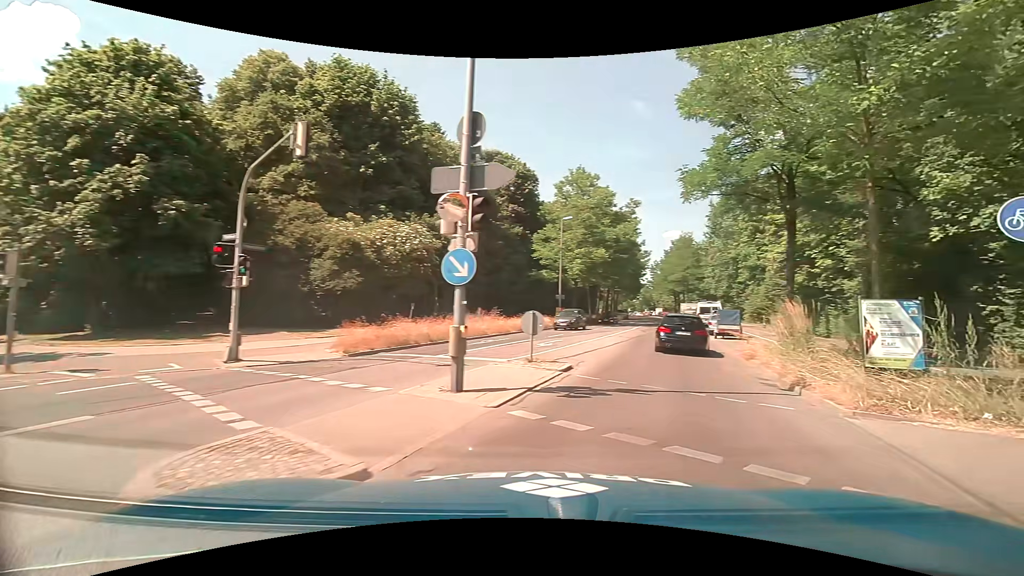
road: secondary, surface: asphalt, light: Day
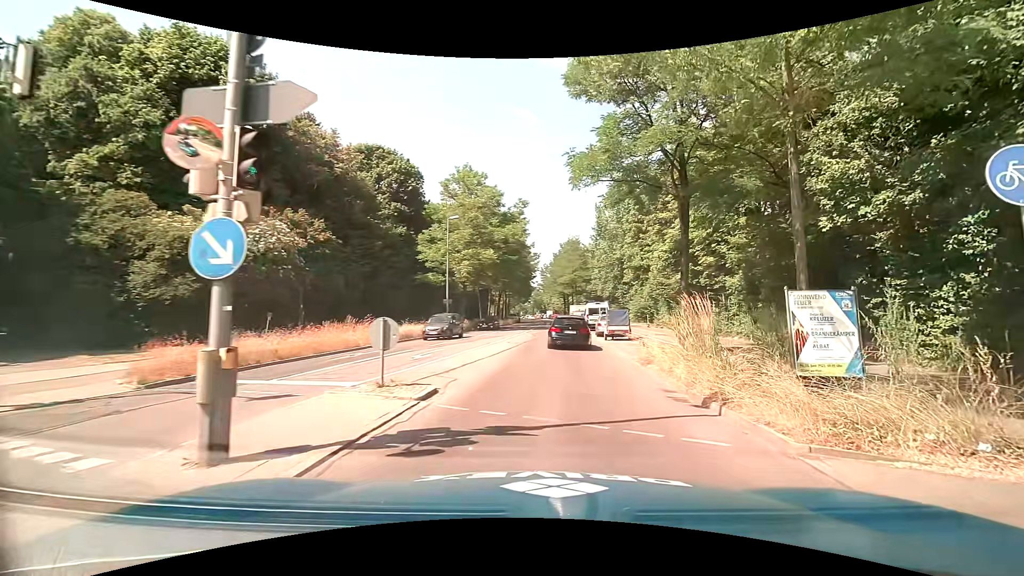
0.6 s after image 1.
(+0.4, +3.0) m; +14°
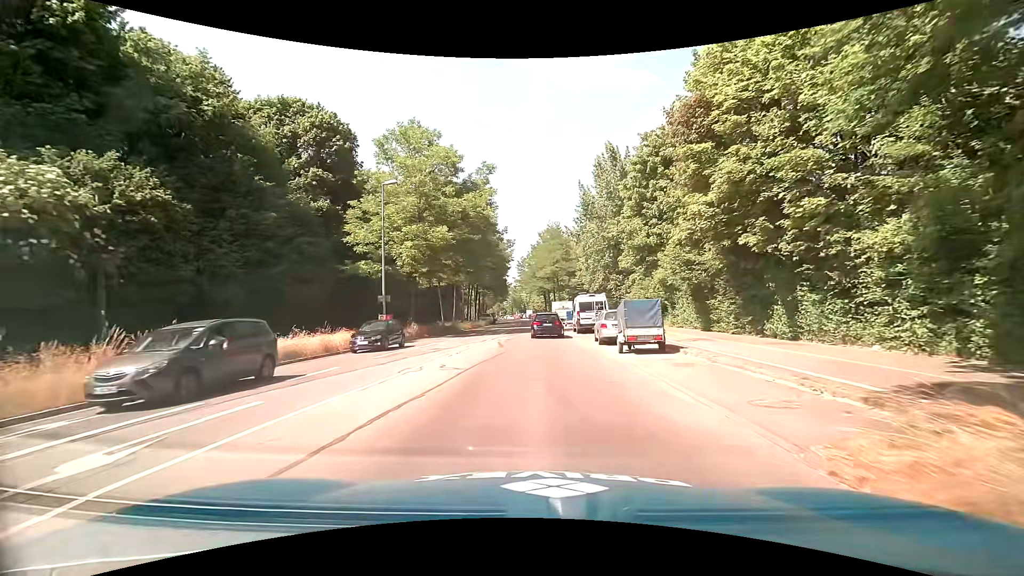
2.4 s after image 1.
(+0.7, +12.7) m; +3°
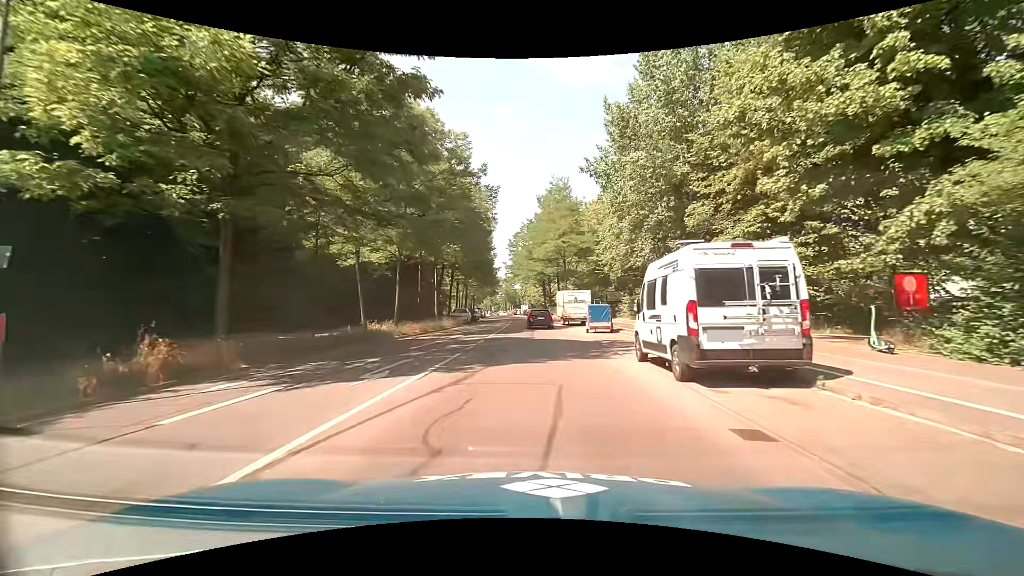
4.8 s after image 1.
(-0.1, +23.7) m; 0°
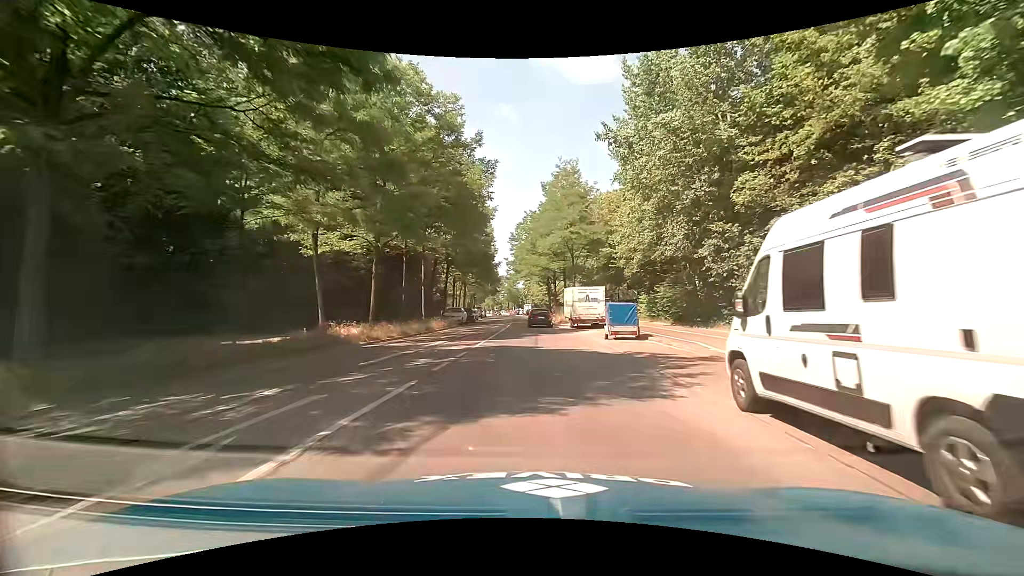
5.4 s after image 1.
(0.0, +6.2) m; 0°
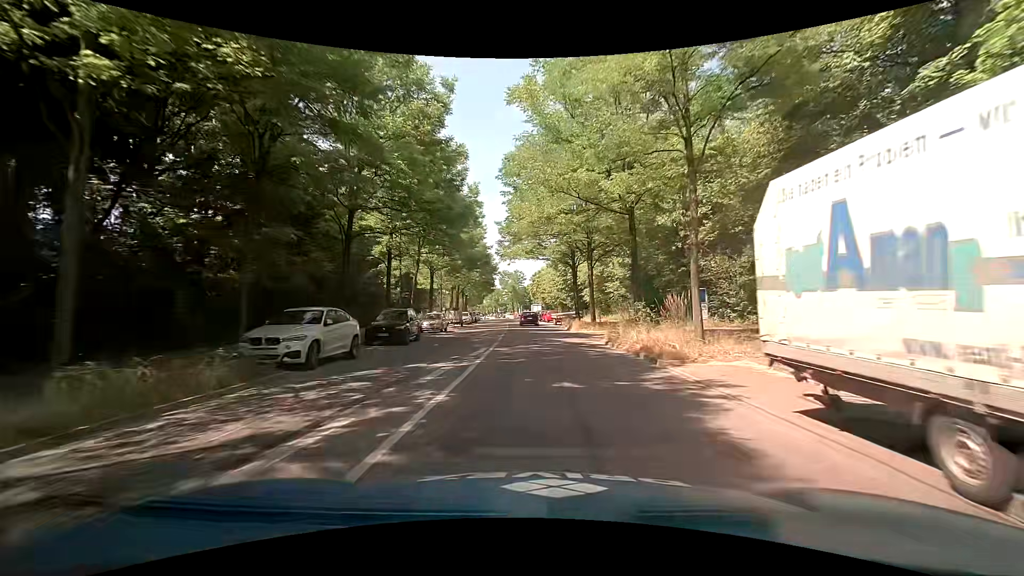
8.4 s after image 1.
(-0.3, +33.4) m; 0°
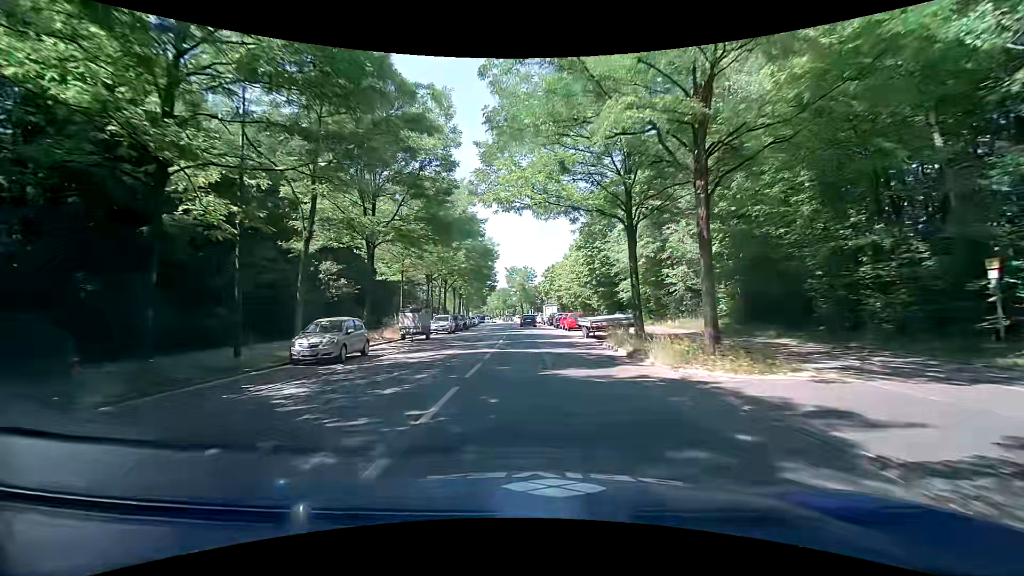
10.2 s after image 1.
(-0.3, +21.3) m; -2°
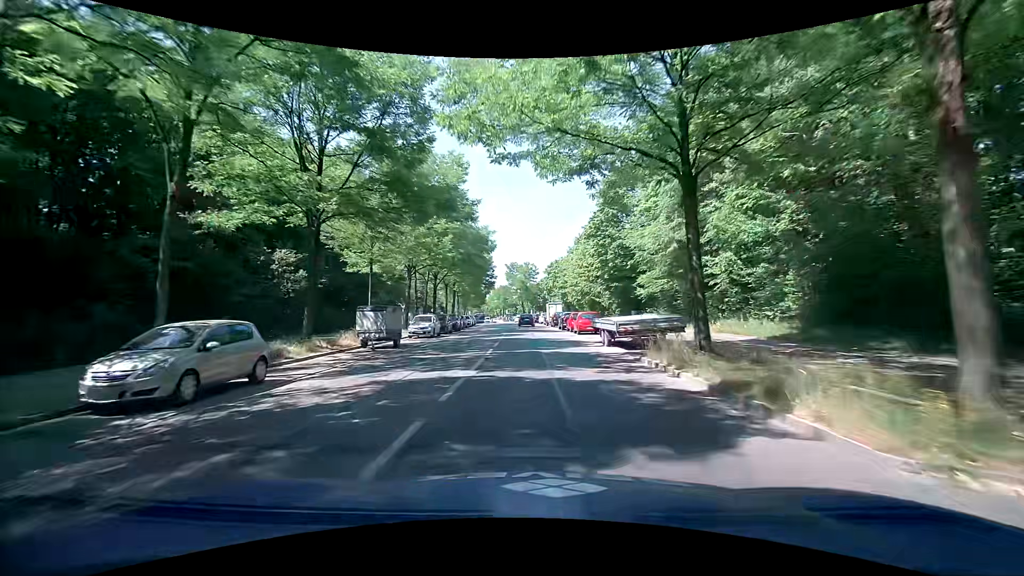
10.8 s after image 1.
(-0.1, +7.6) m; 0°
(0, +10) (0, +20) (-1, +30) (-1, +40) (-1, +50) (-1, +60) (-2, +70) (-3, +80) (-4, +90) (-5, +100) m
